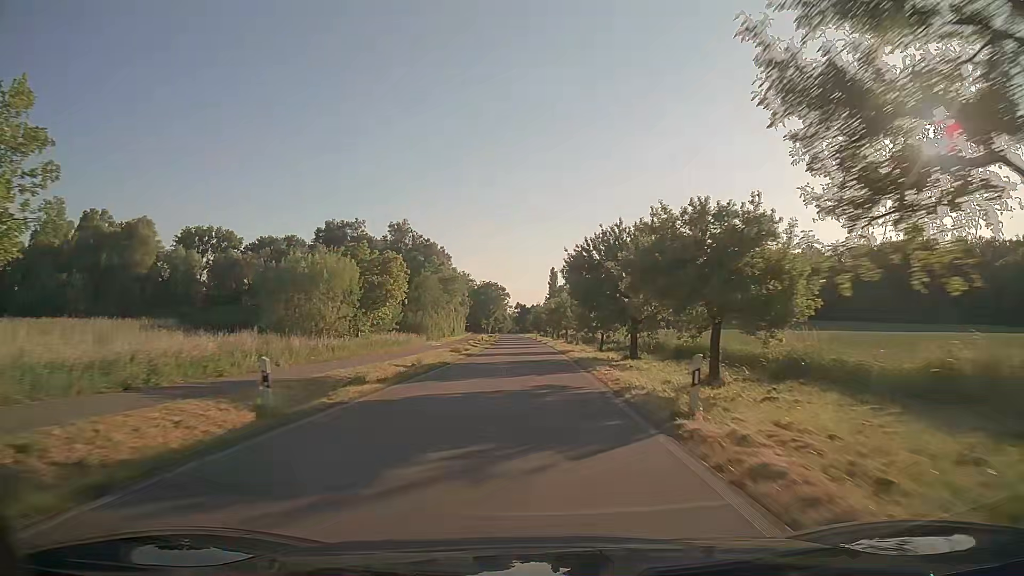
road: tertiary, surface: asphalt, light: Day
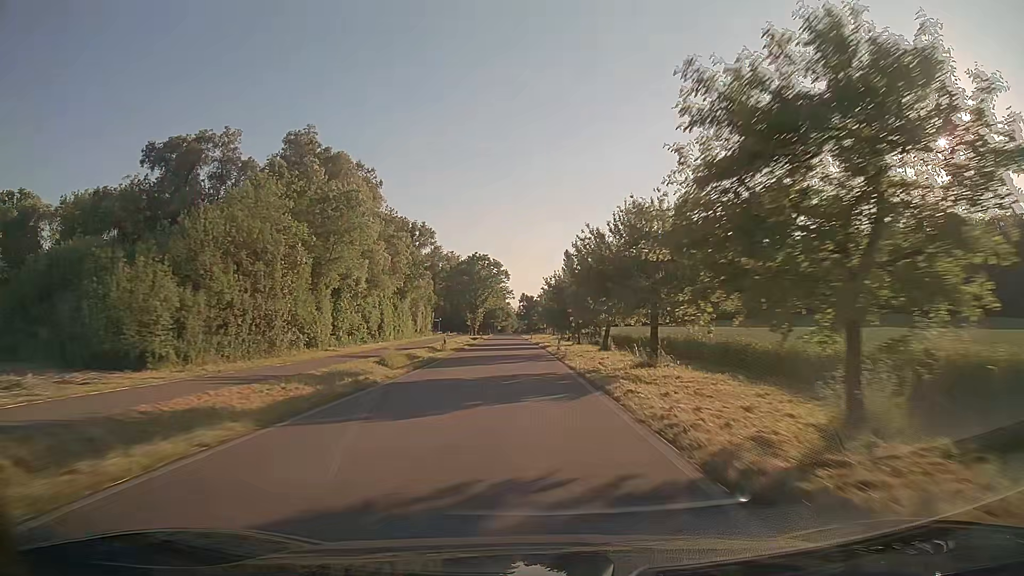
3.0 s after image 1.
(-0.4, +70.4) m; -1°
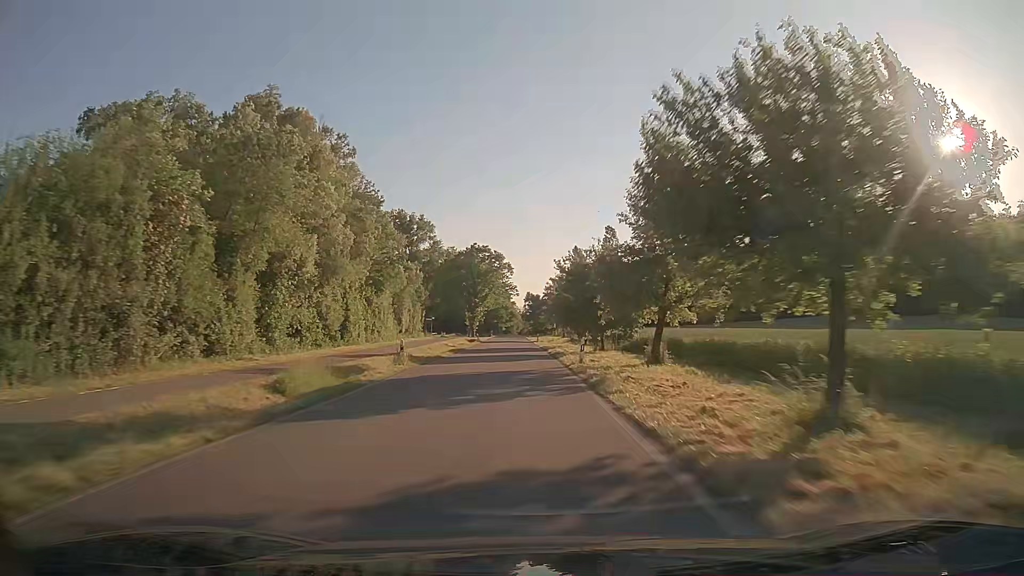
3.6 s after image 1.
(-0.1, +14.4) m; -1°
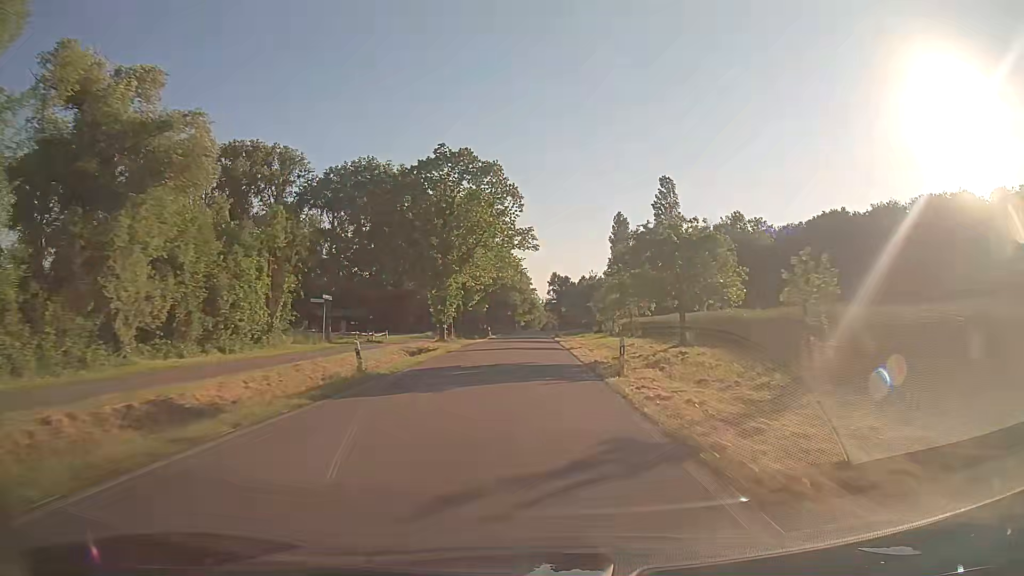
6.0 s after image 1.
(-1.2, +58.1) m; -2°
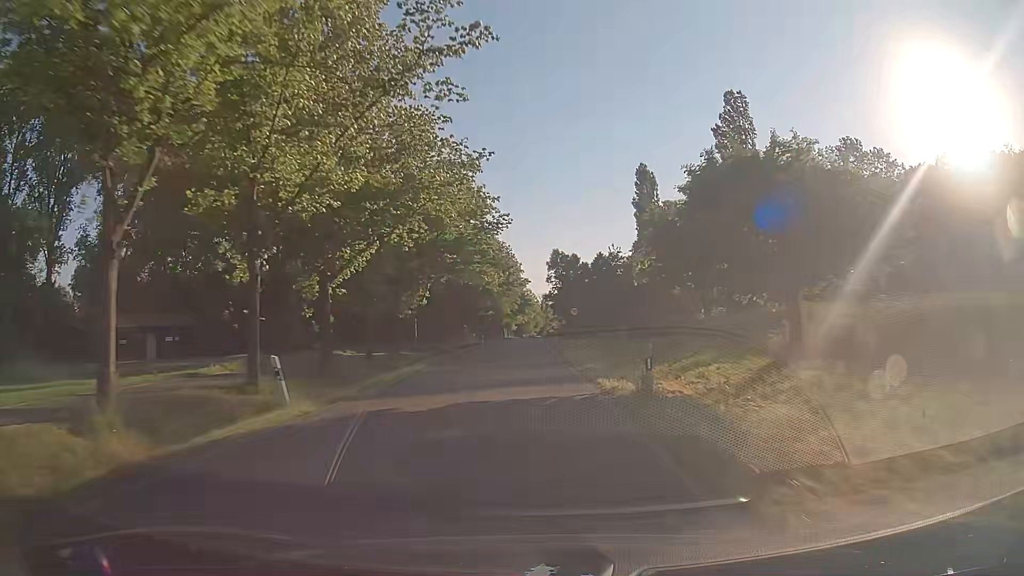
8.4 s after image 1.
(+0.4, +54.5) m; +1°
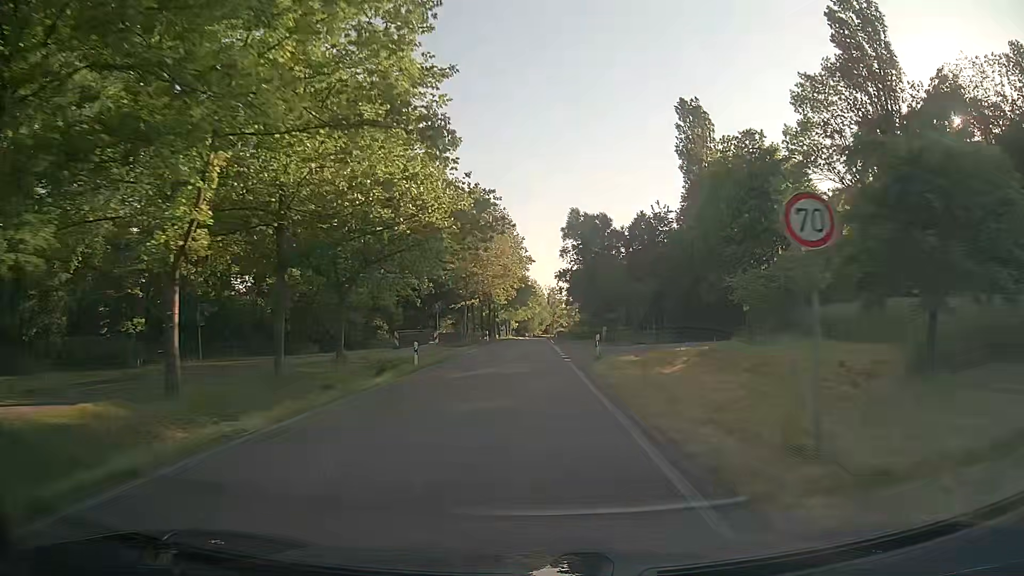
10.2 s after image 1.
(-0.1, +36.3) m; 0°
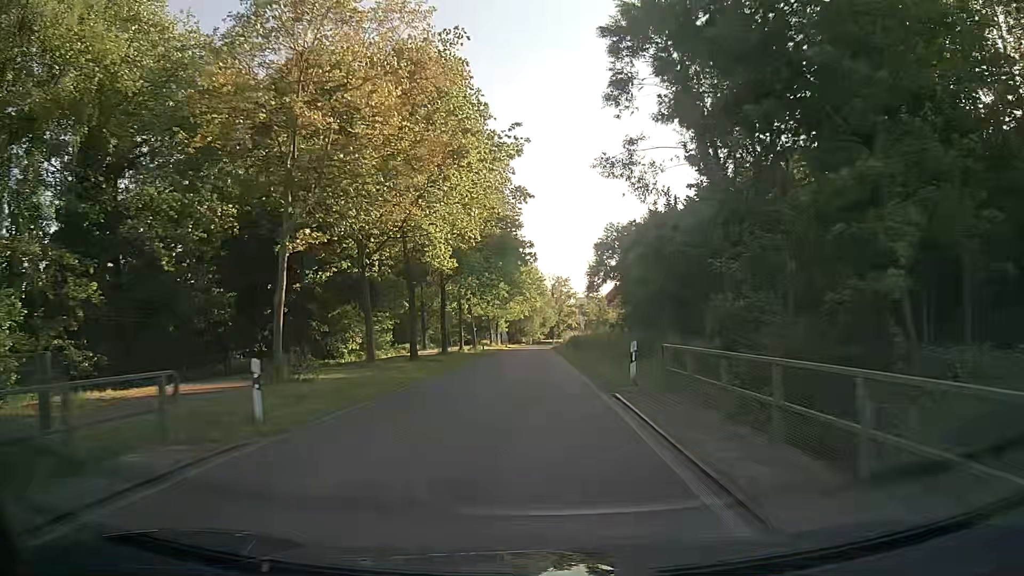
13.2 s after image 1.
(-0.1, +50.0) m; 0°
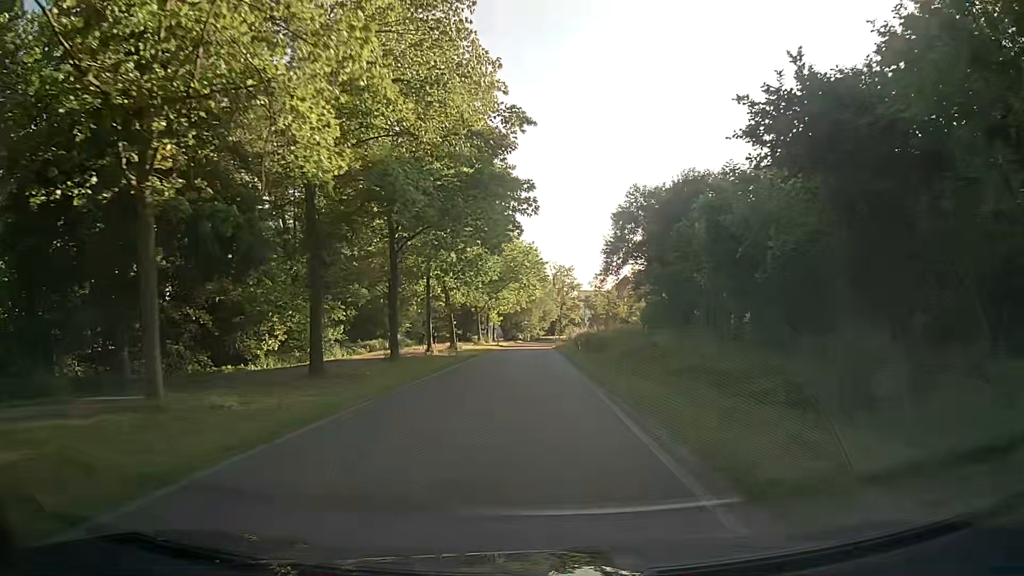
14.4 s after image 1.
(0.0, +17.2) m; 0°
(0, +10) (0, +20) (0, +30) (0, +40) (0, +50) (0, +60) (0, +70) (0, +80) (+1, +90) (+1, +100) m
